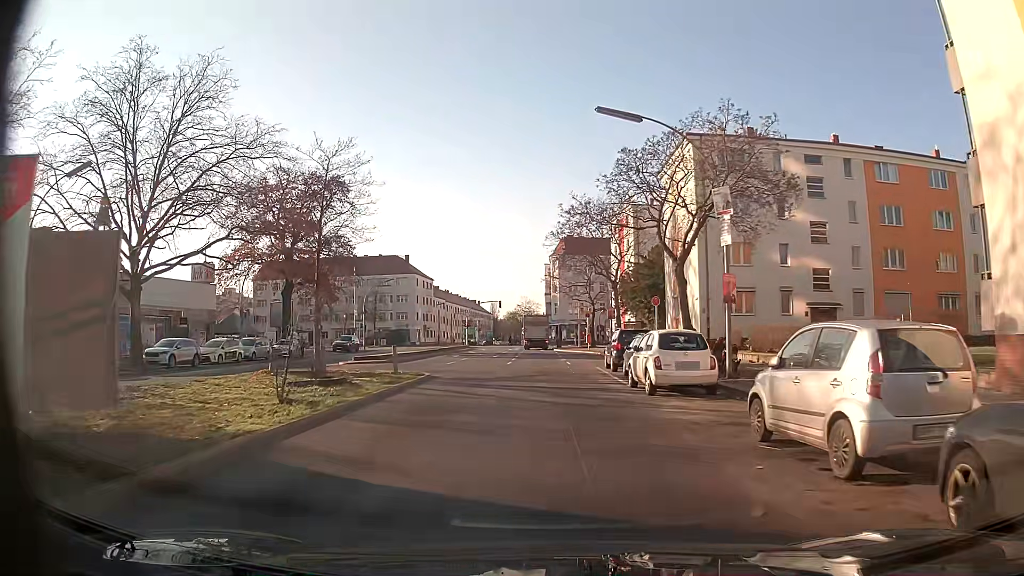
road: secondary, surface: asphalt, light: Day
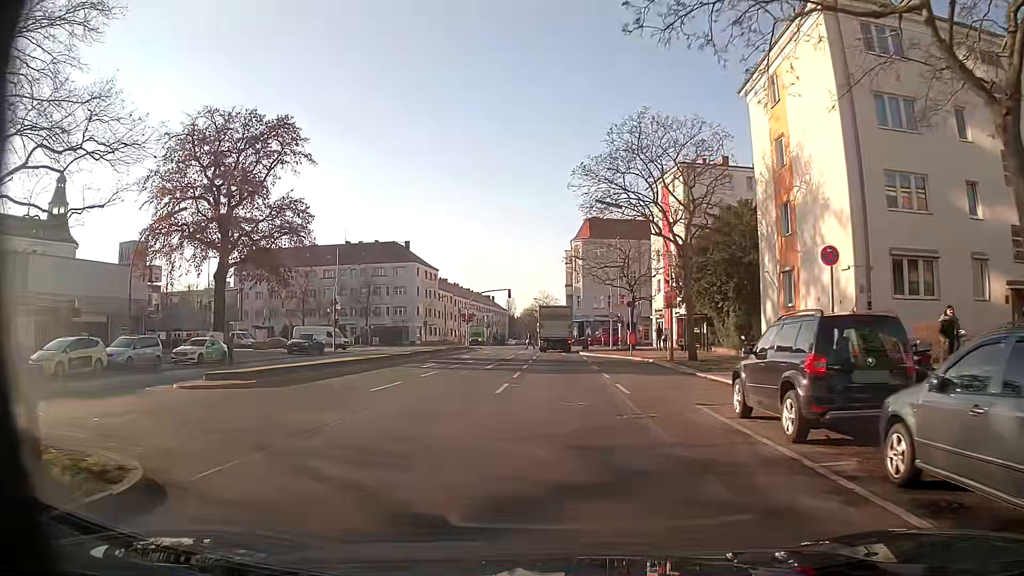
(-0.2, +17.8) m; -1°
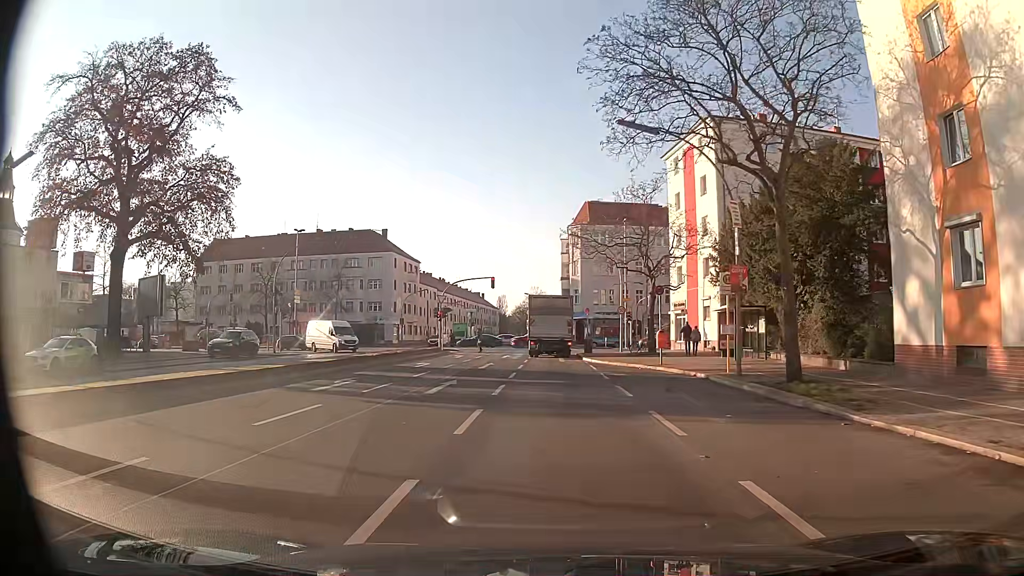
(0.0, +12.7) m; +1°
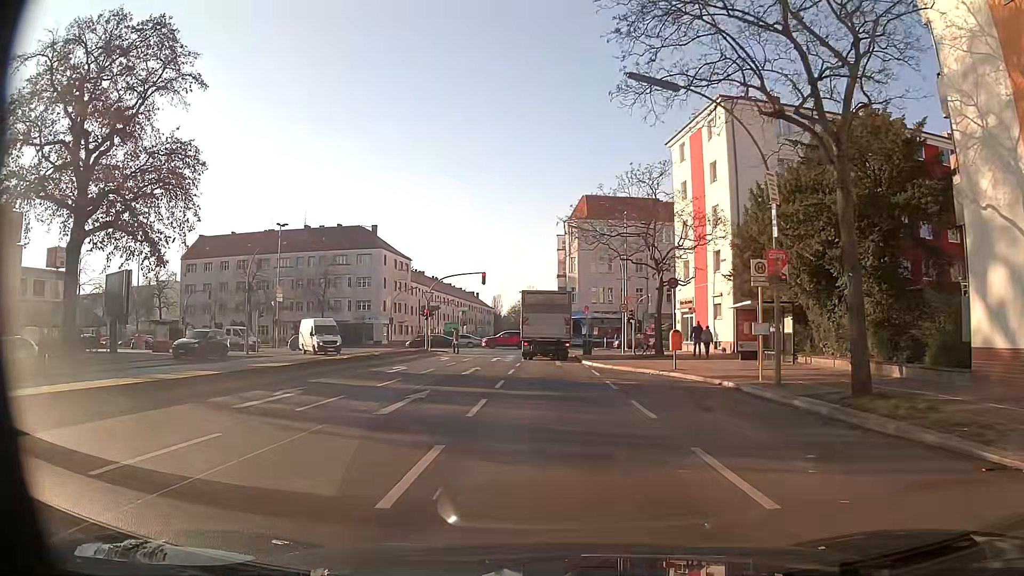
(0.0, +4.0) m; 0°
